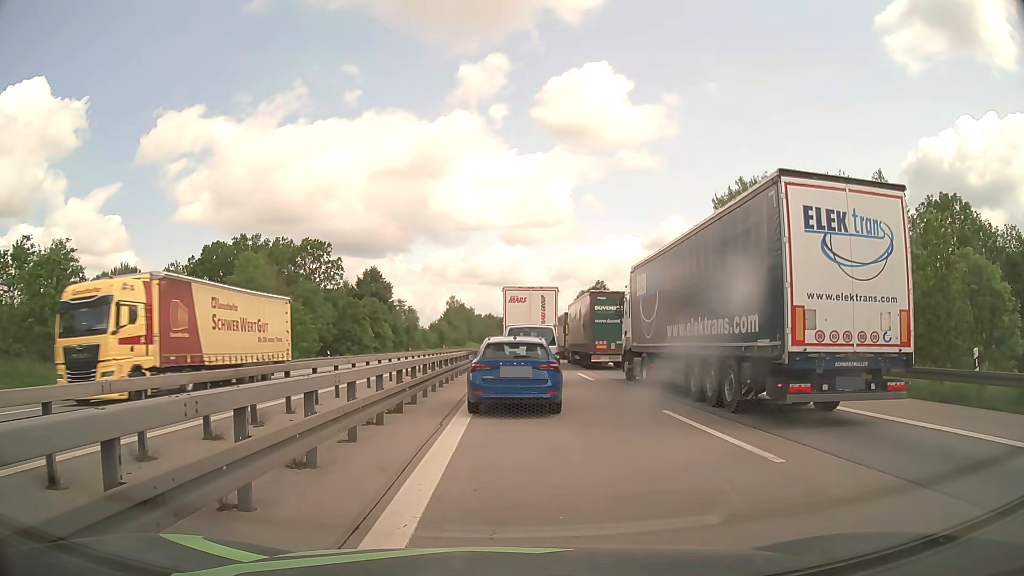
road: motorway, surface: asphalt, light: Day
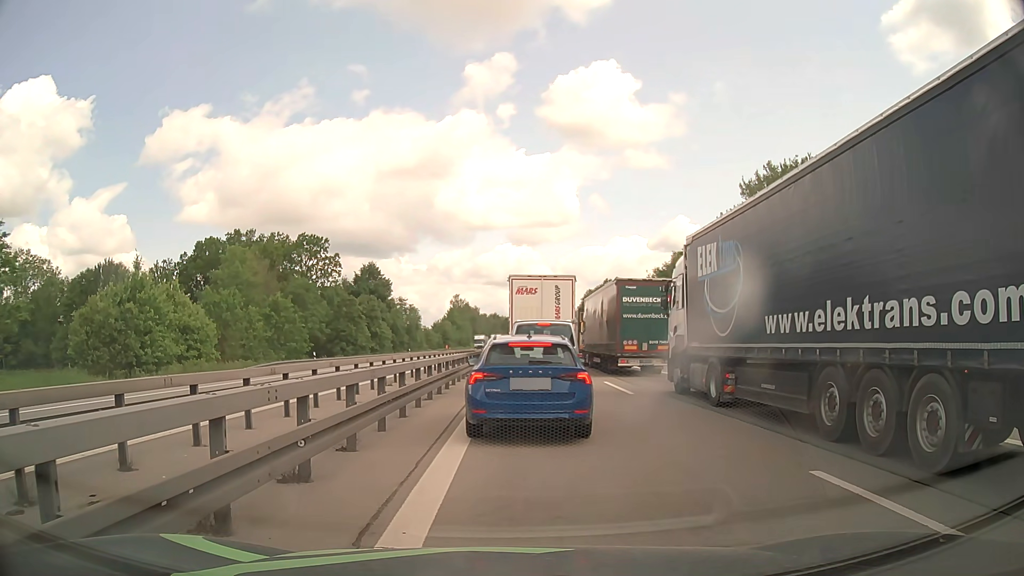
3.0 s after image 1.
(0.0, +6.7) m; -1°
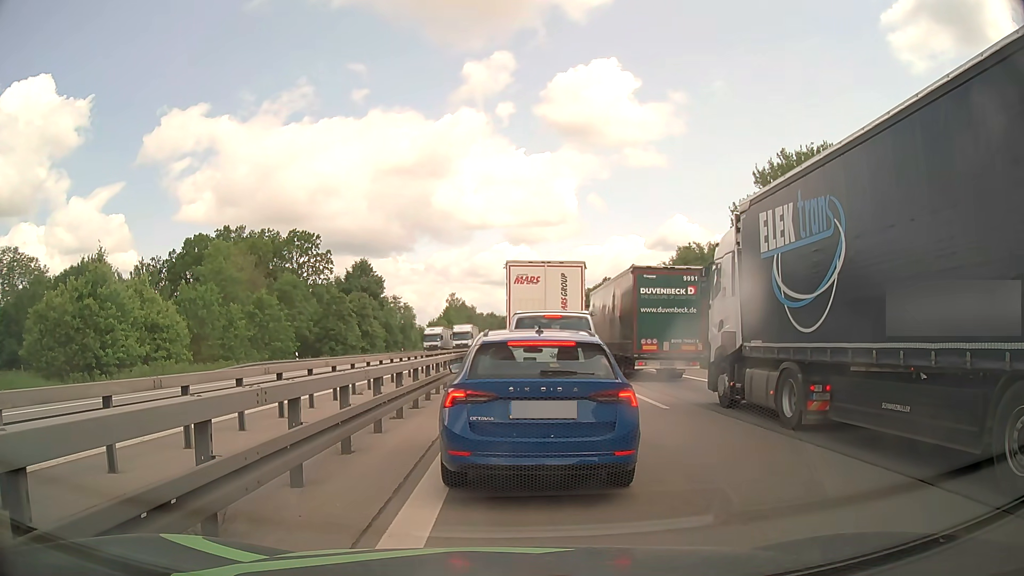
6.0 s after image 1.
(0.0, +4.2) m; -1°
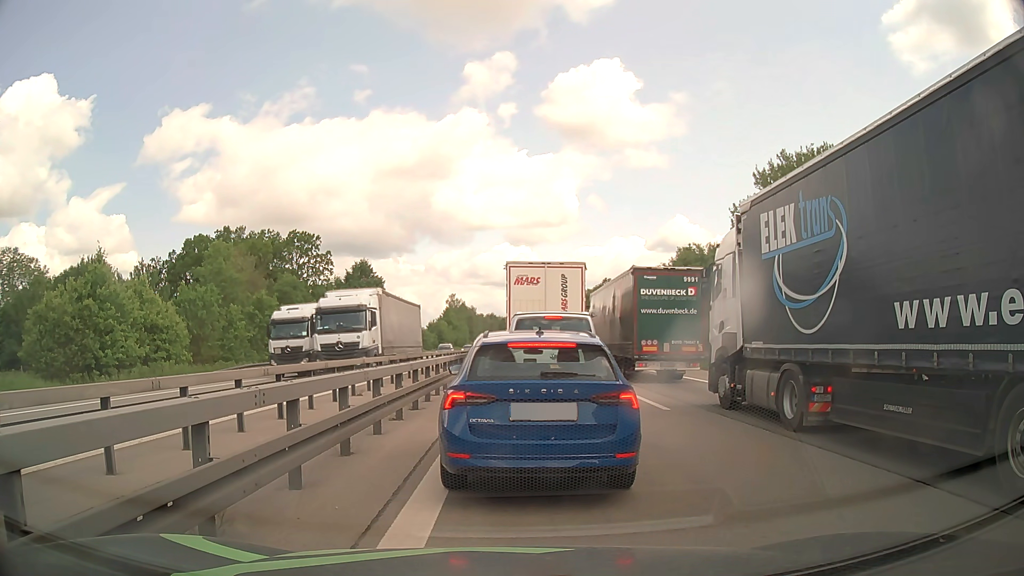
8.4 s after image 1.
(0.0, +0.1) m; 0°
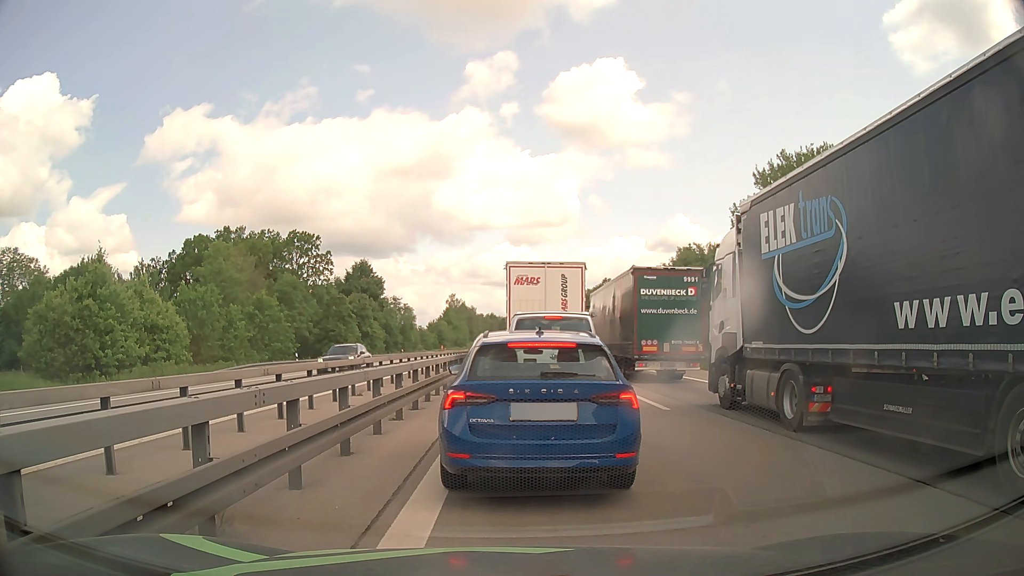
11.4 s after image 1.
(0.0, 0.0) m; 0°
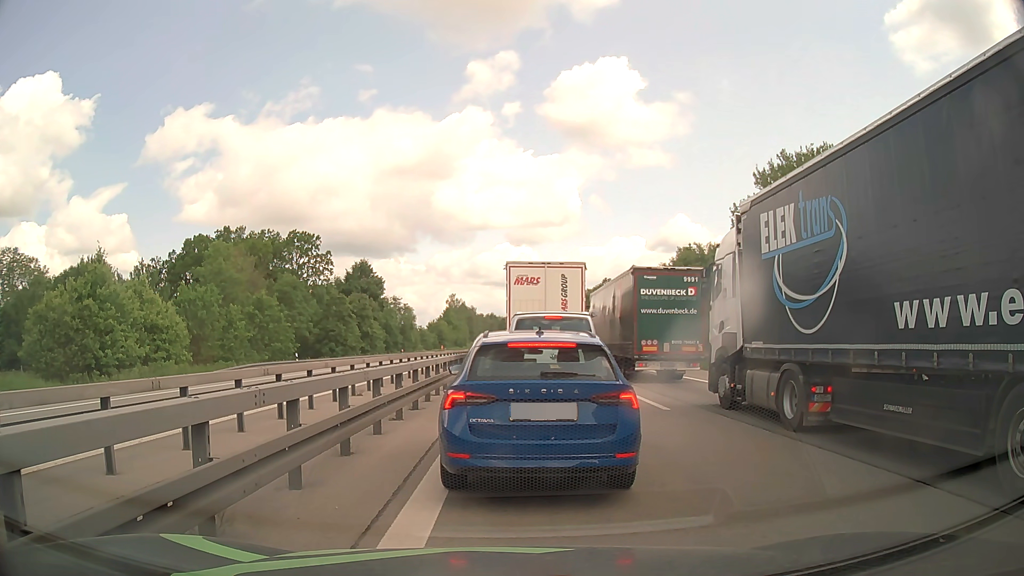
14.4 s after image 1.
(0.0, 0.0) m; 0°
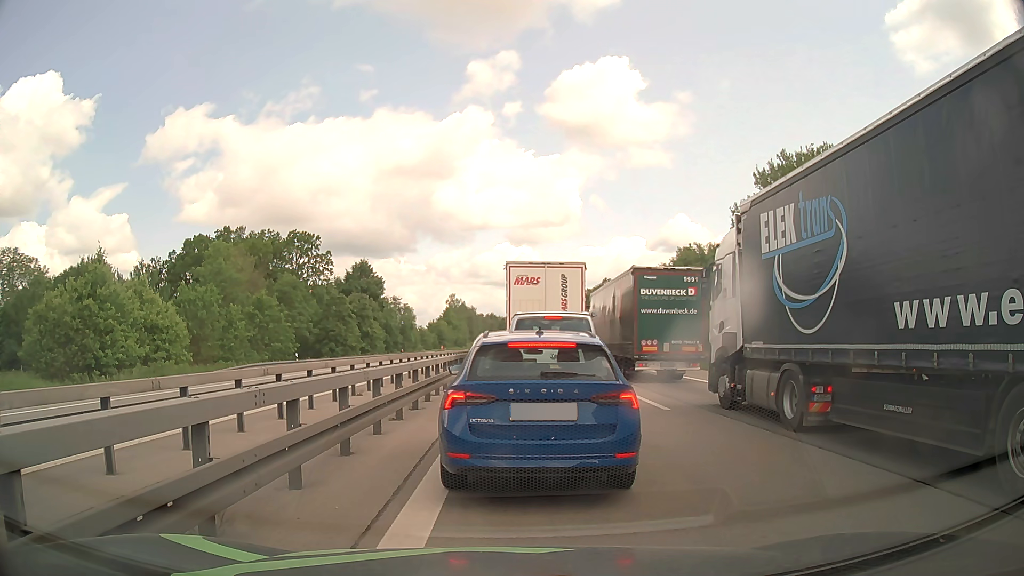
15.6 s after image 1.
(0.0, 0.0) m; 0°
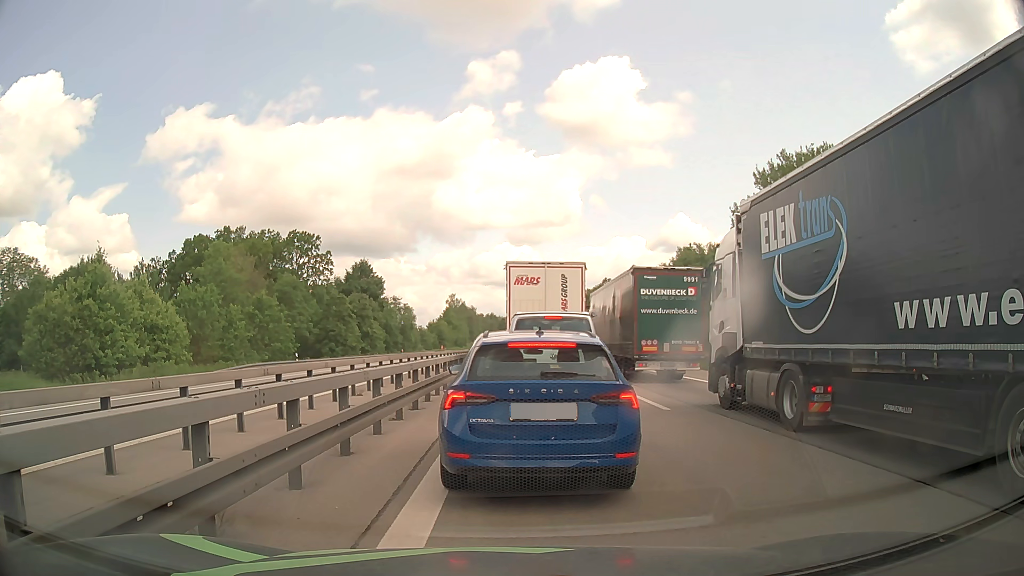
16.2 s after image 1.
(0.0, 0.0) m; 0°
